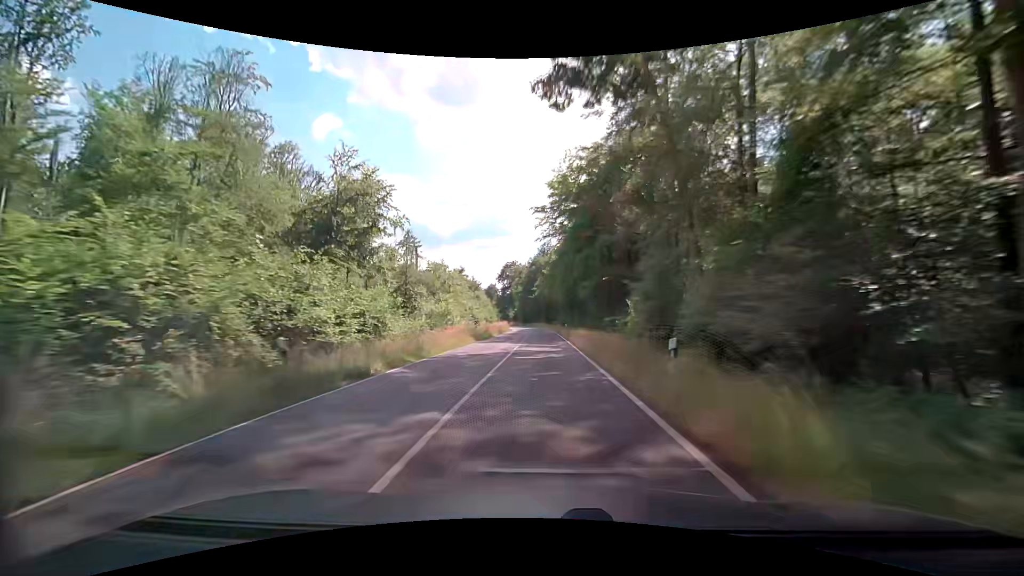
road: secondary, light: Day
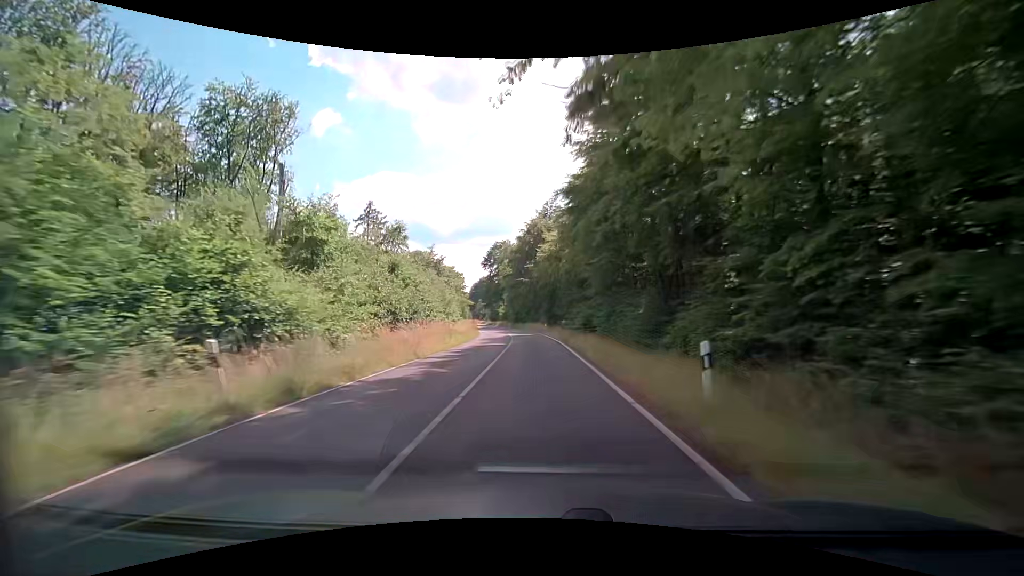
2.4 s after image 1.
(+0.1, +47.5) m; +1°
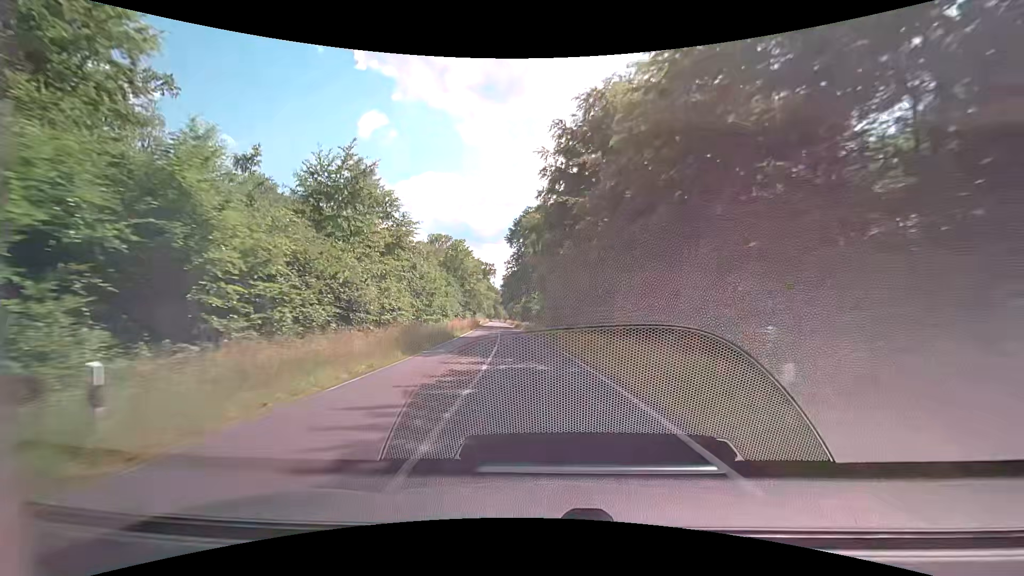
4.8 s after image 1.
(-2.1, +46.5) m; -5°
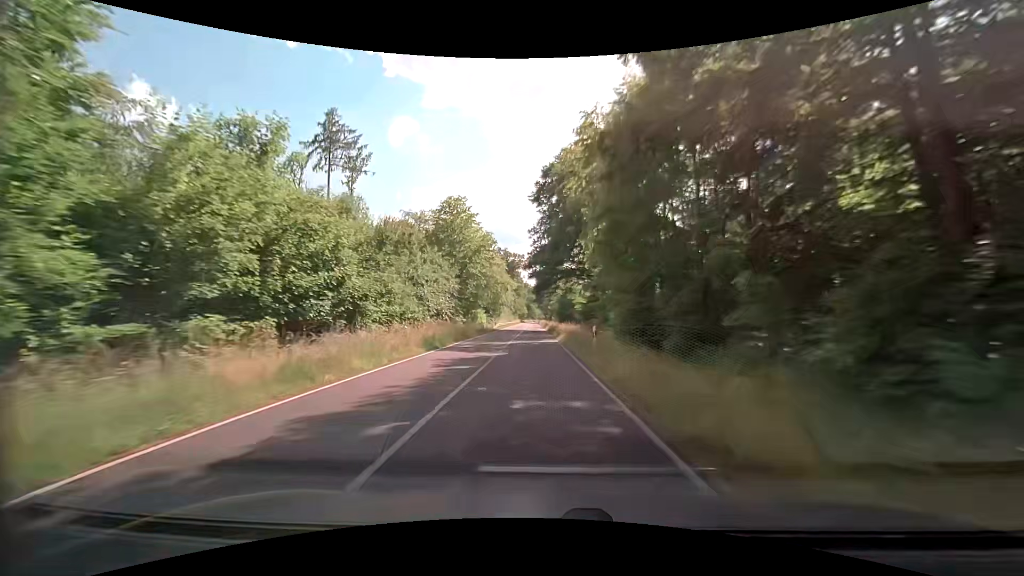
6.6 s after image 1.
(-1.2, +33.8) m; -4°
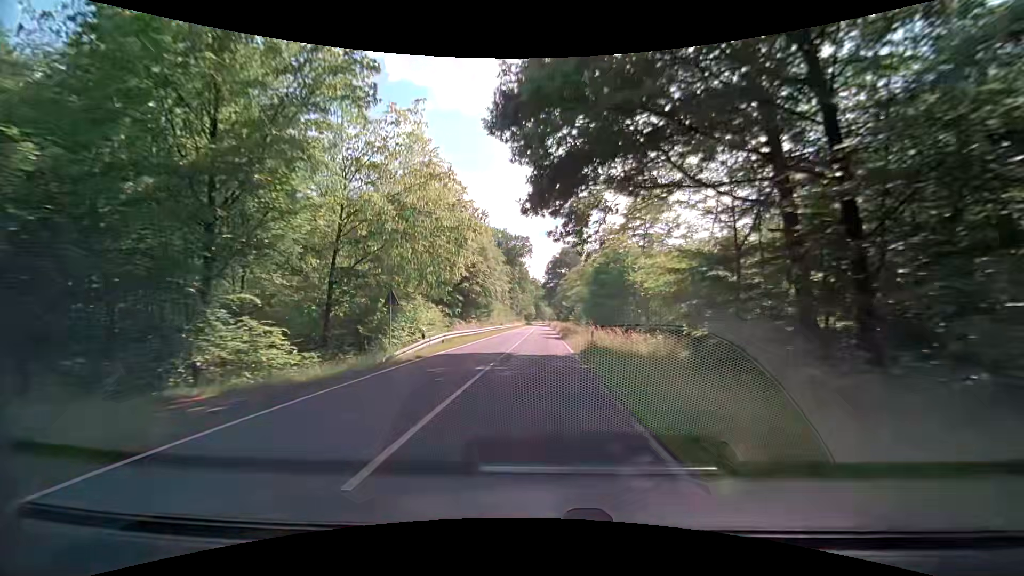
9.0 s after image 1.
(-0.6, +44.2) m; -1°
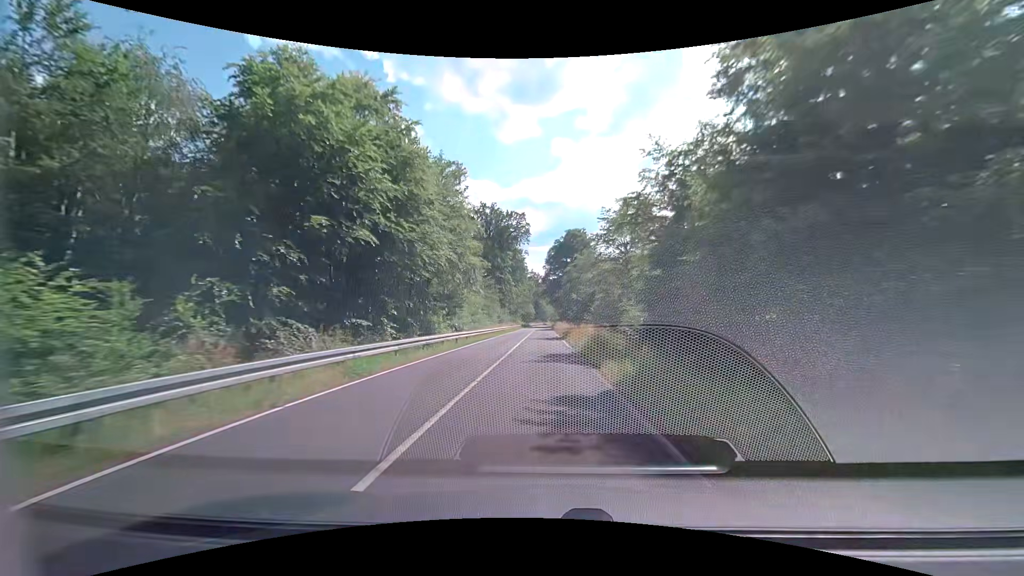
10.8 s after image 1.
(+0.1, +33.1) m; 0°
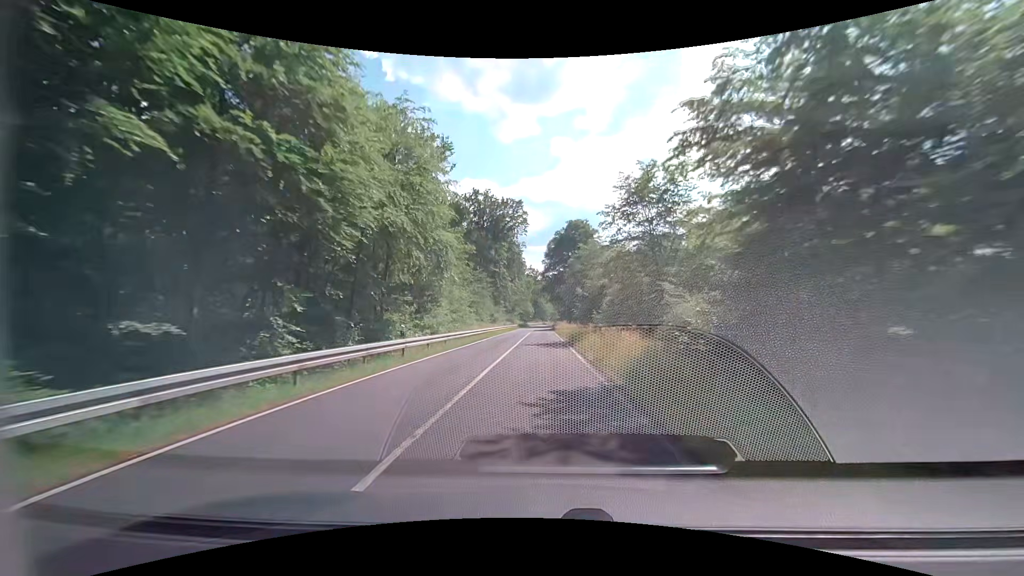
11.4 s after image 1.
(0.0, +11.2) m; 0°
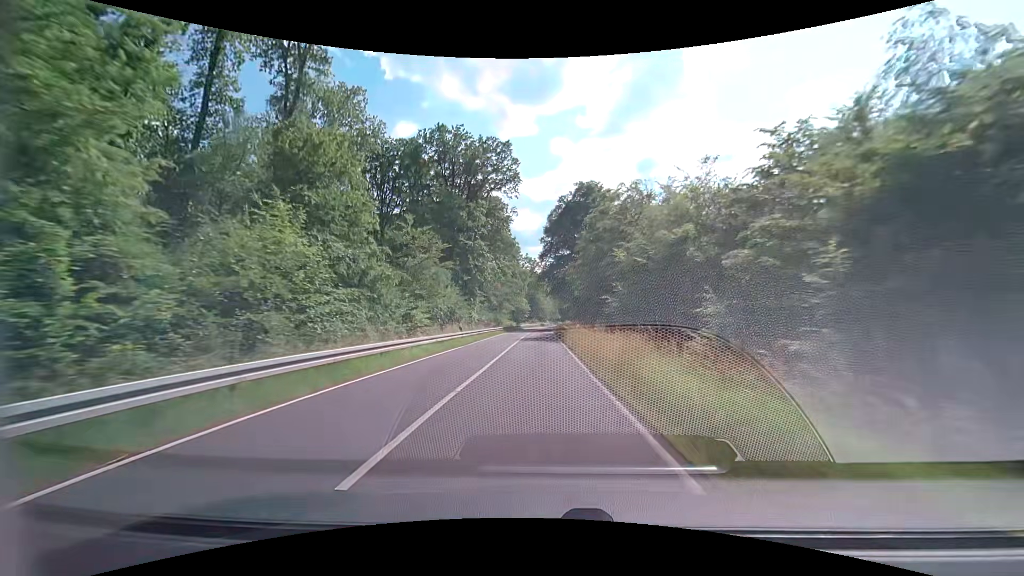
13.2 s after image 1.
(0.0, +34.0) m; 0°
(0, +10) (0, +20) (0, +30) (0, +40) (0, +50) (0, +60) (0, +70) (0, +80) (0, +90) (+1, +100) m
